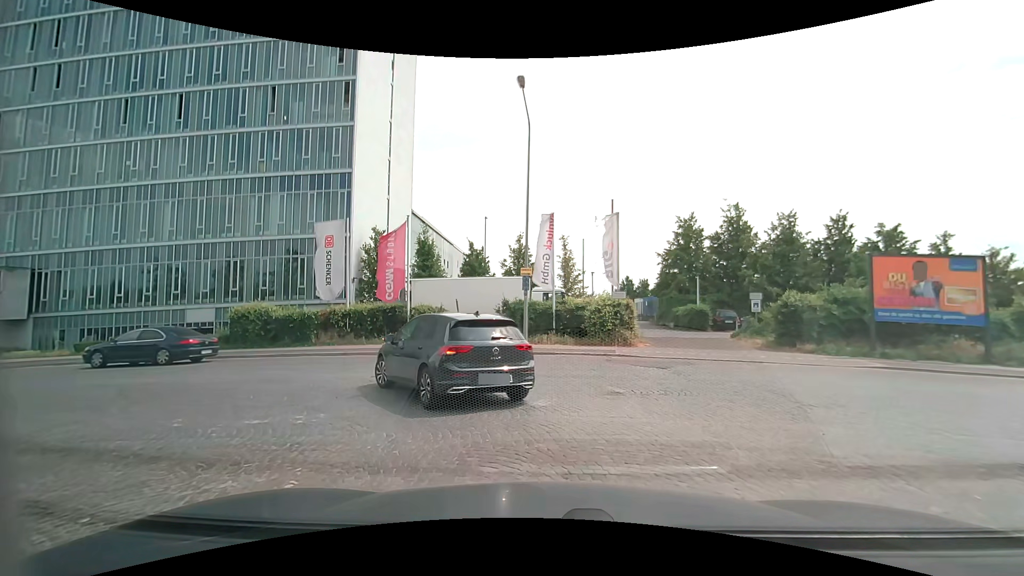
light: Day
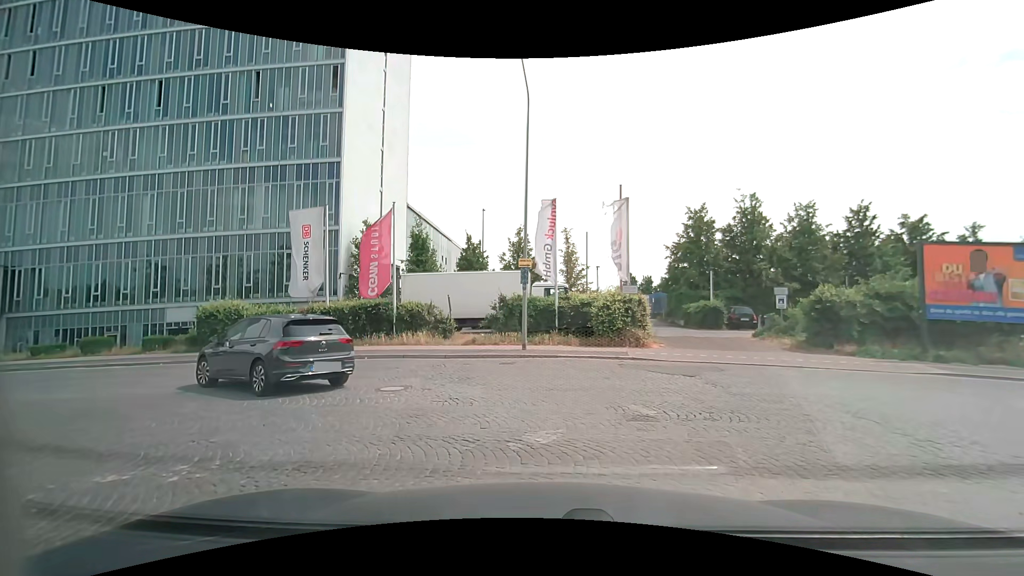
(0.0, +2.5) m; +1°
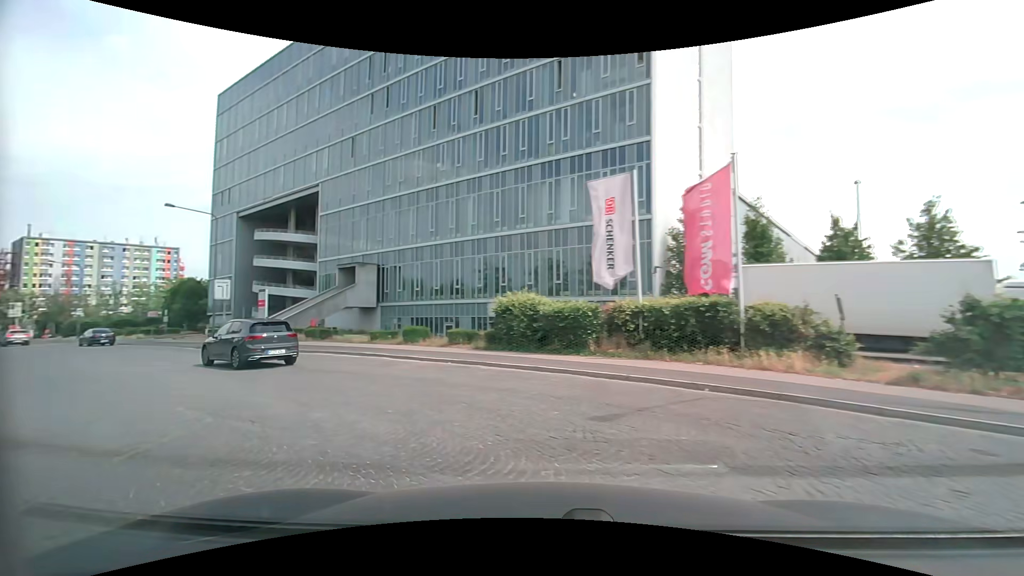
(-1.7, +6.9) m; -35°
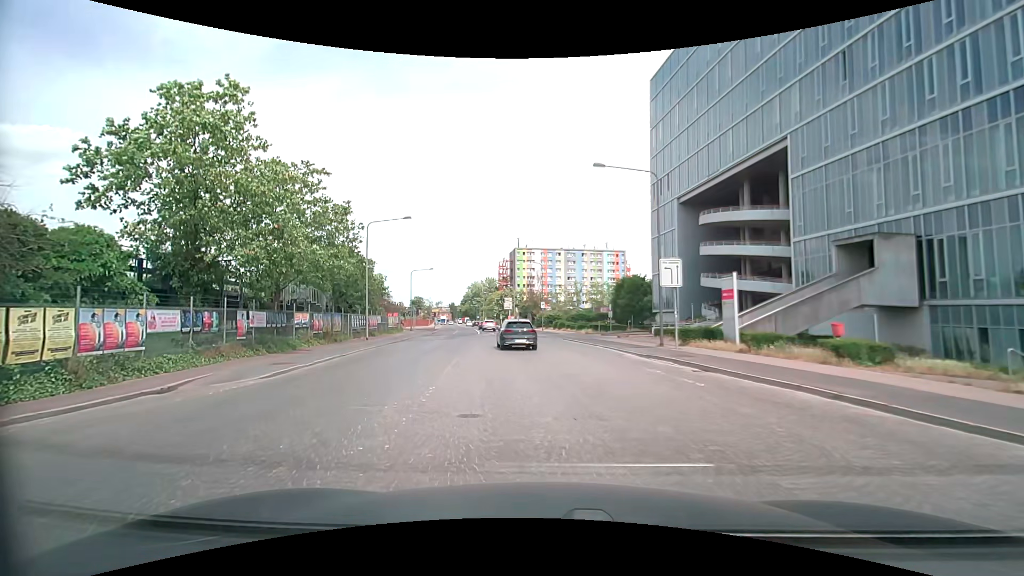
(-7.6, +13.4) m; -47°
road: secondary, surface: sett
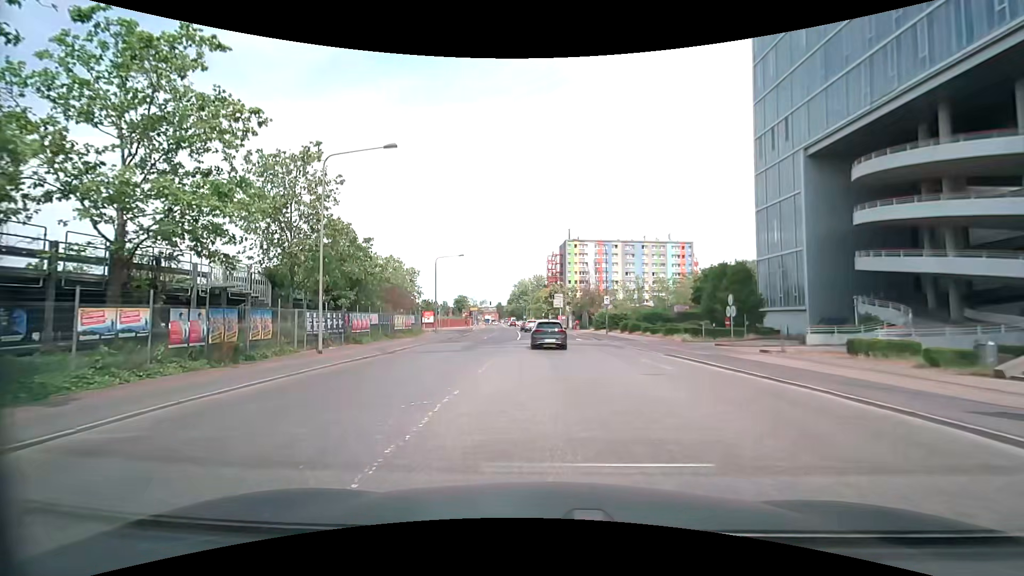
(-1.6, +17.4) m; -7°
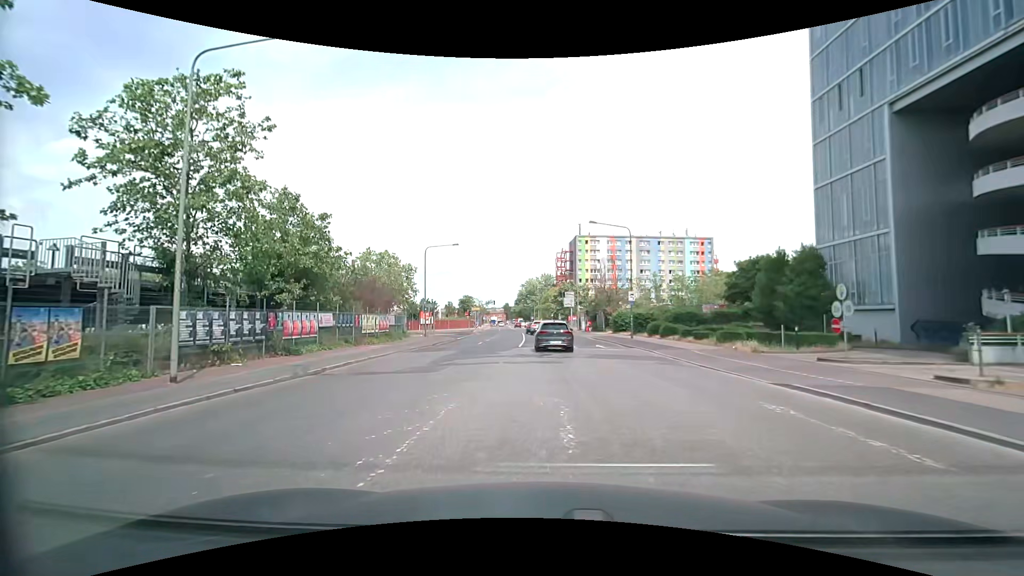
(+0.1, +9.7) m; +1°
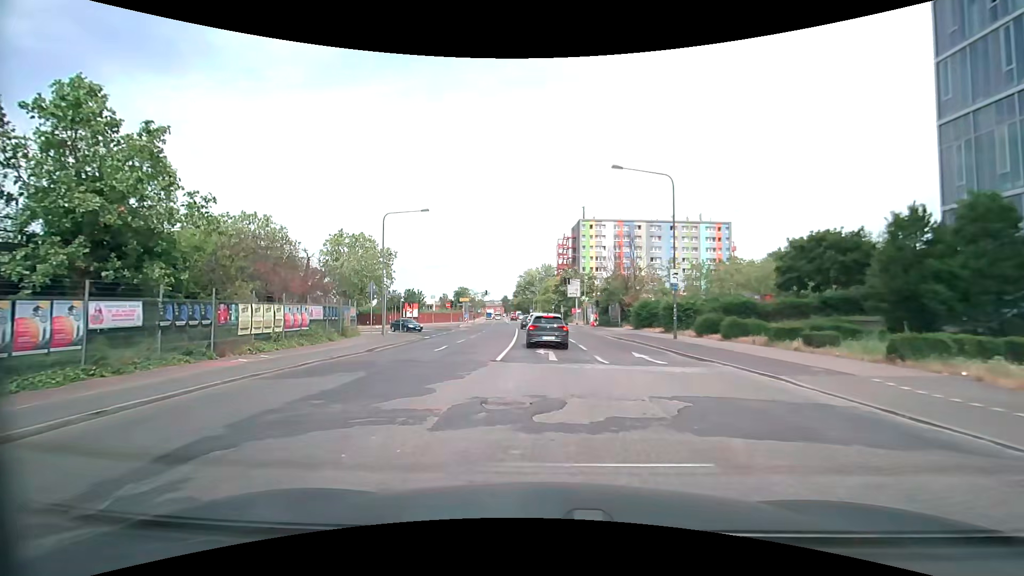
(-0.1, +13.4) m; -1°
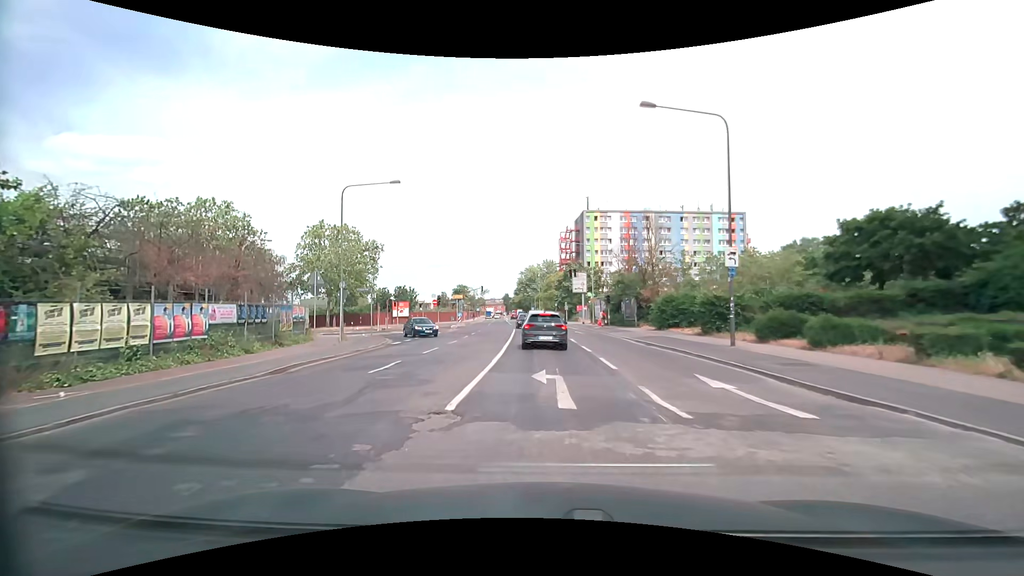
(0.0, +8.0) m; -2°
(0, +10) (+1, +20) (+1, +30) (+1, +40) (+1, +50) (-1, +60) (-7, +67) (-17, +70) (-27, +70) (-37, +70) m
